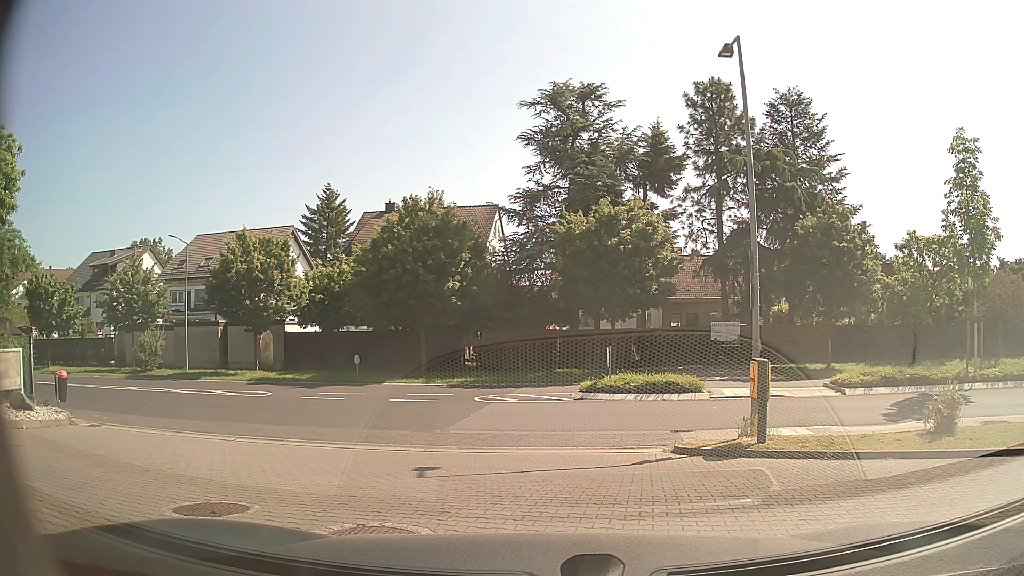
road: service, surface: paving_stones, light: Day
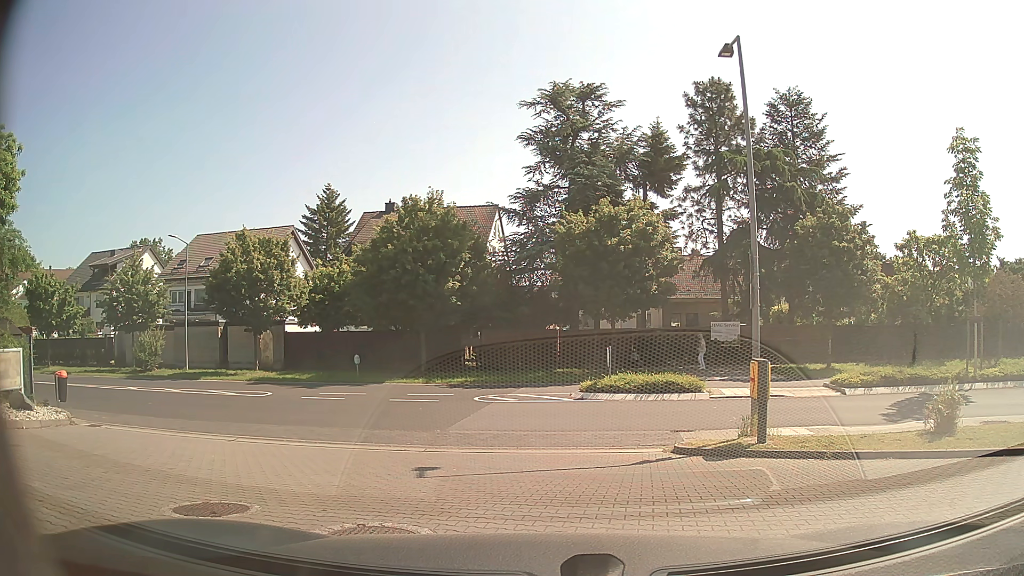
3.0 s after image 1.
(0.0, 0.0) m; 0°
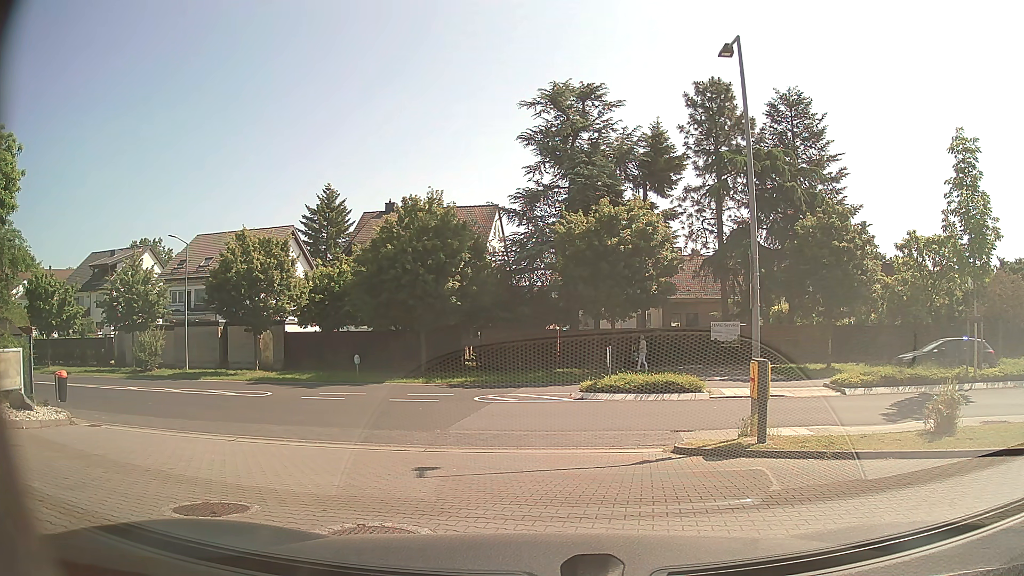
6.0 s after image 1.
(0.0, 0.0) m; 0°
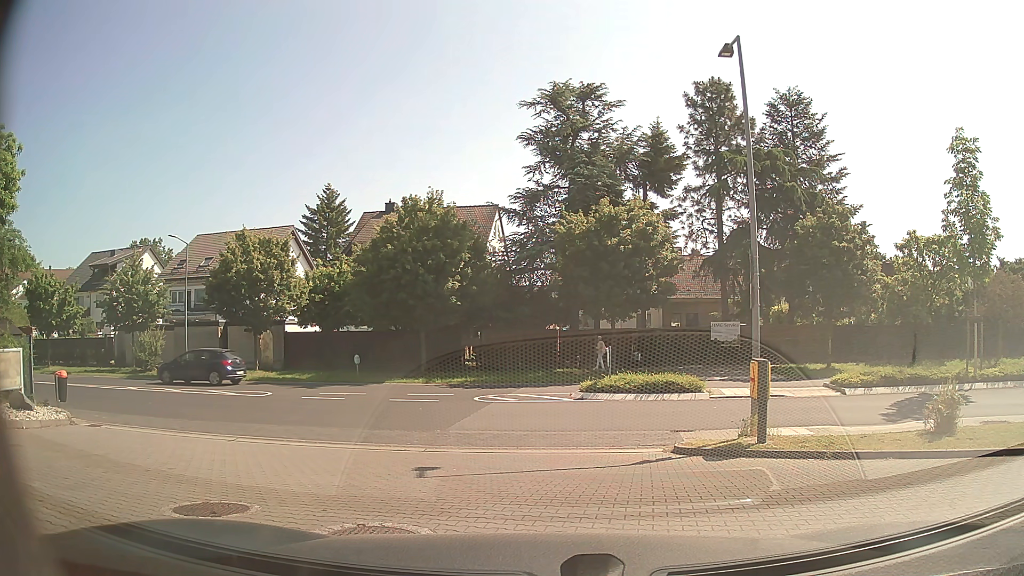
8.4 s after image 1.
(0.0, 0.0) m; 0°
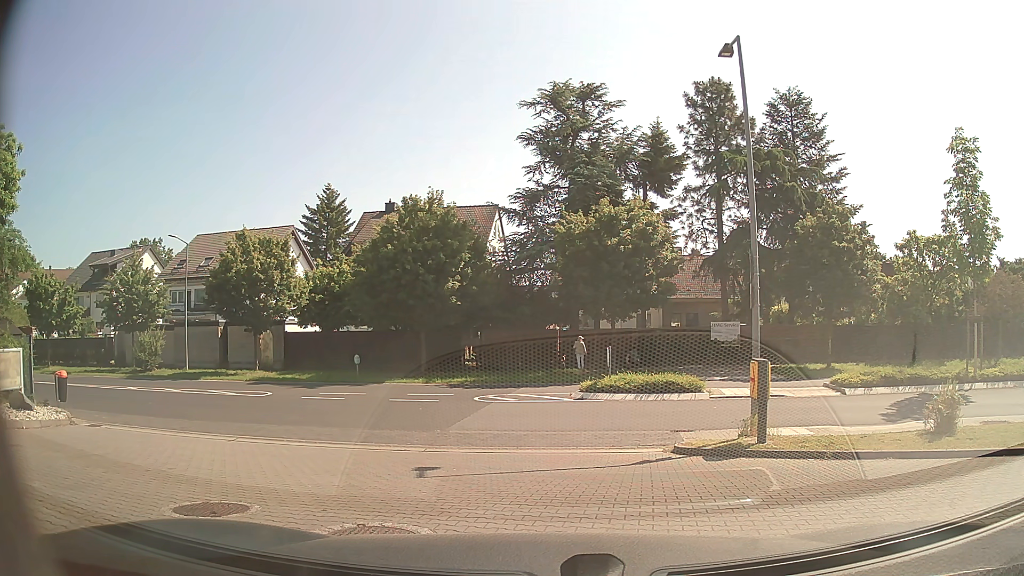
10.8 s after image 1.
(0.0, 0.0) m; 0°
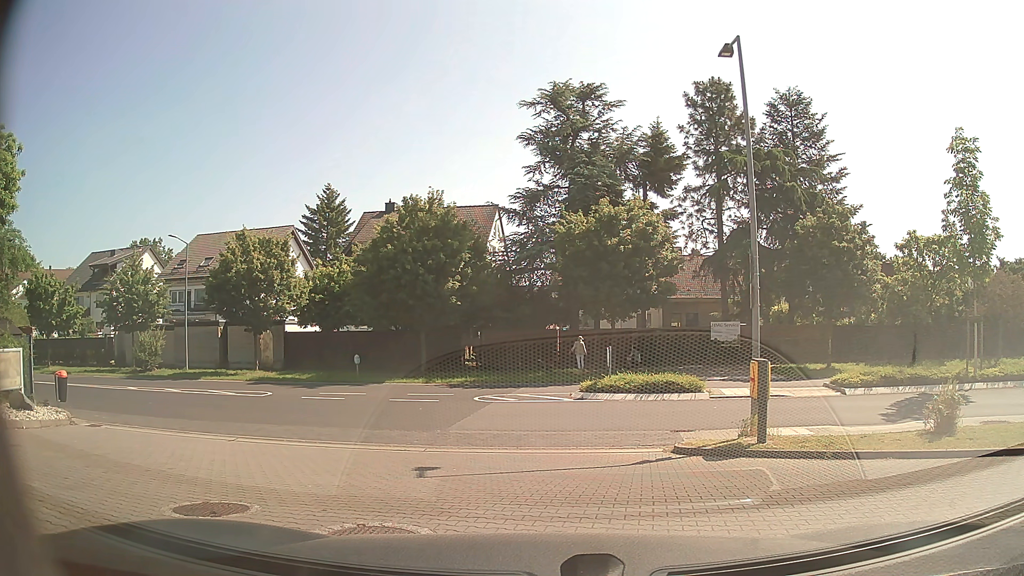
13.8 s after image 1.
(0.0, 0.0) m; 0°
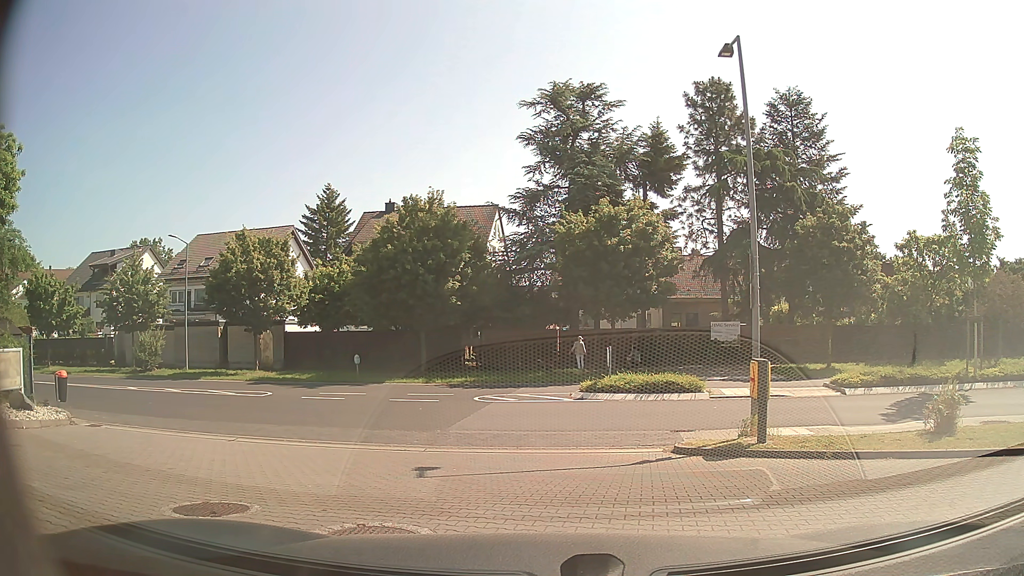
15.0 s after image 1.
(0.0, 0.0) m; 0°
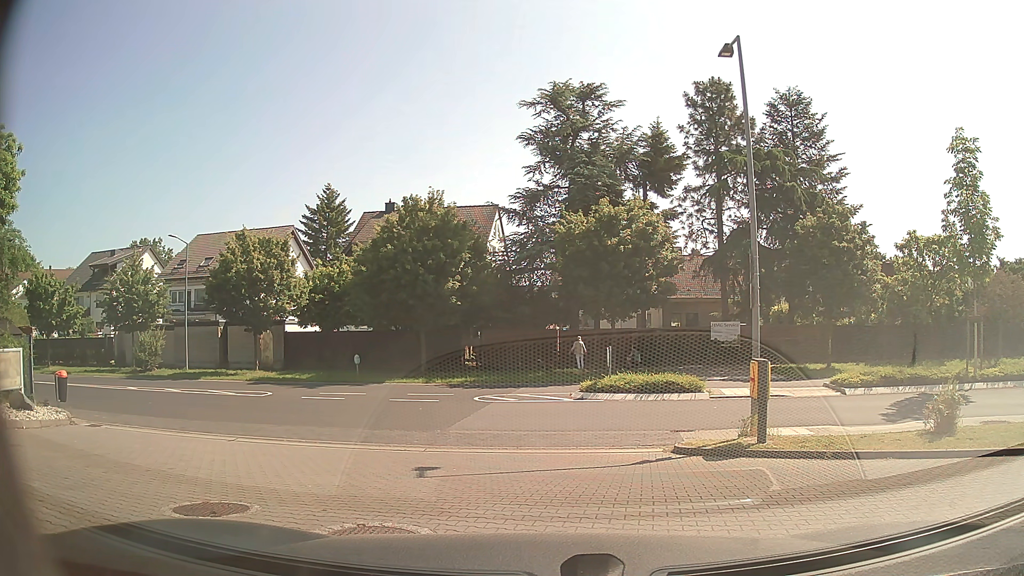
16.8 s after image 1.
(0.0, 0.0) m; 0°
